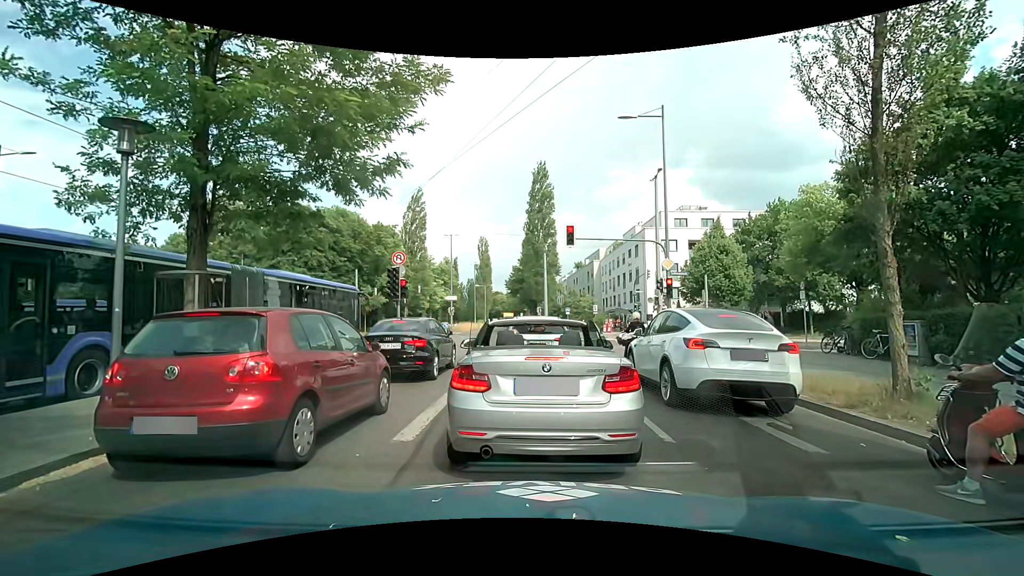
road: secondary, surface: asphalt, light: Day
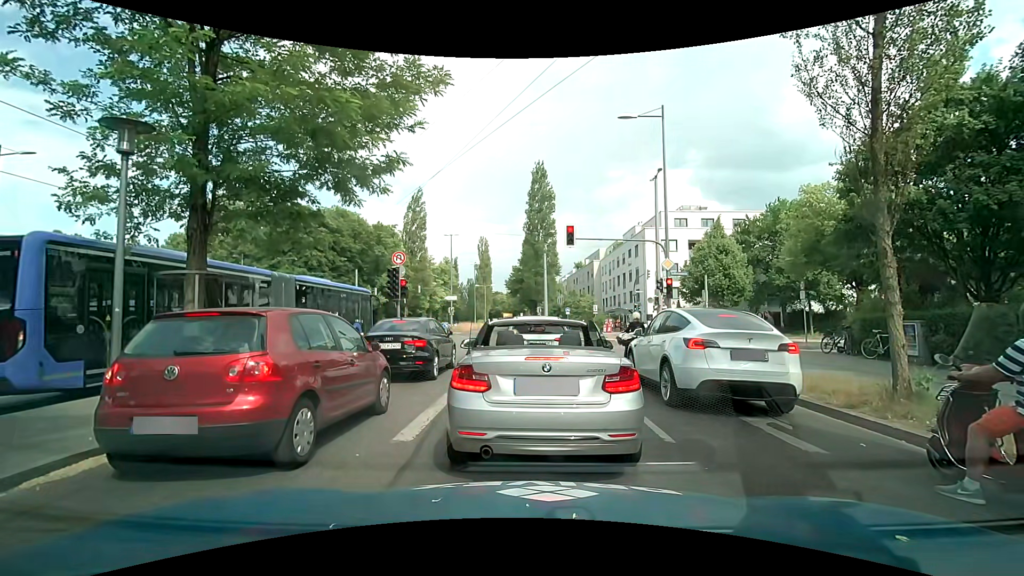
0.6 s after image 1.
(0.0, 0.0) m; 0°
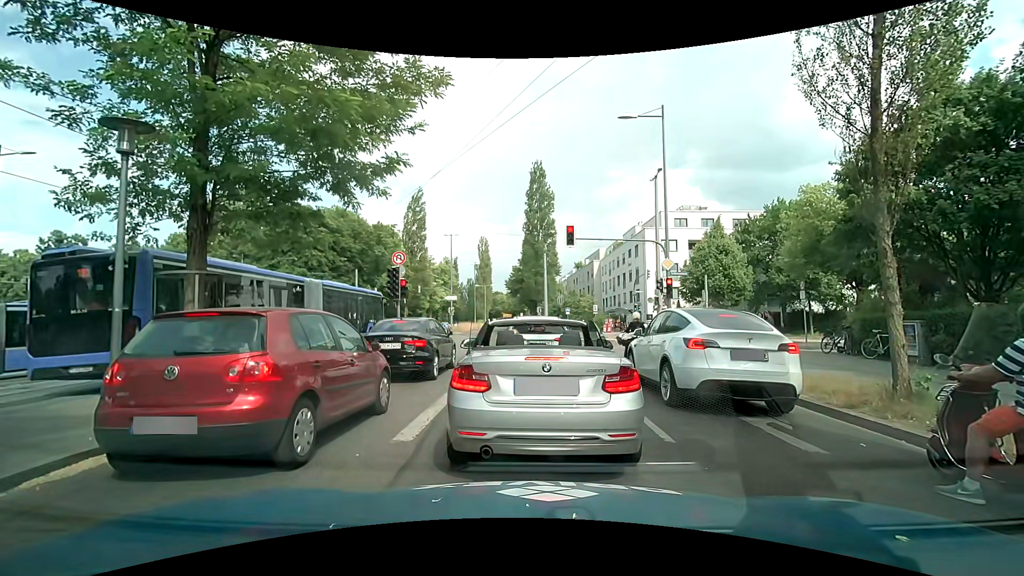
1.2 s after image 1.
(0.0, 0.0) m; 0°
